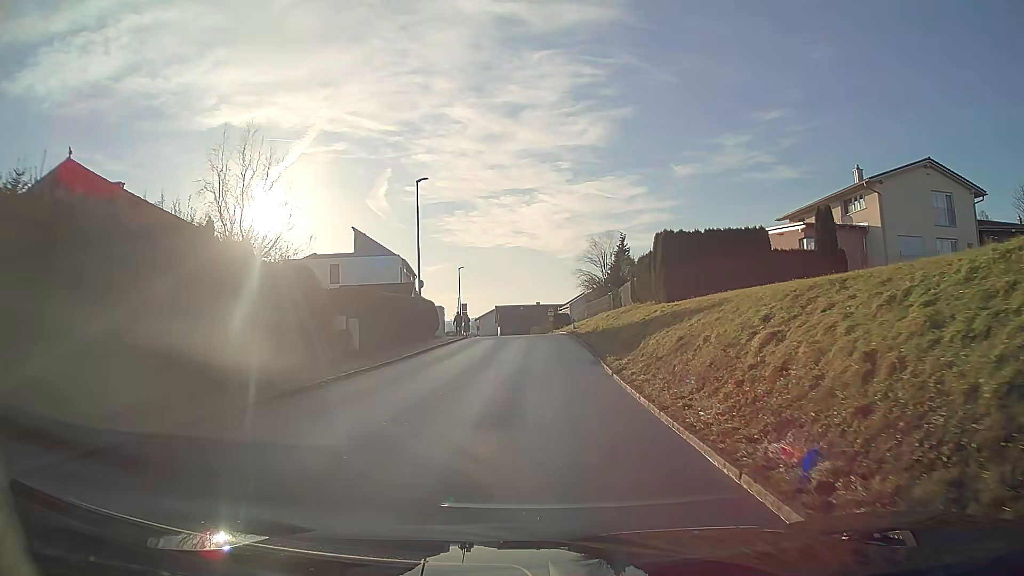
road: tertiary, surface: asphalt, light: Day
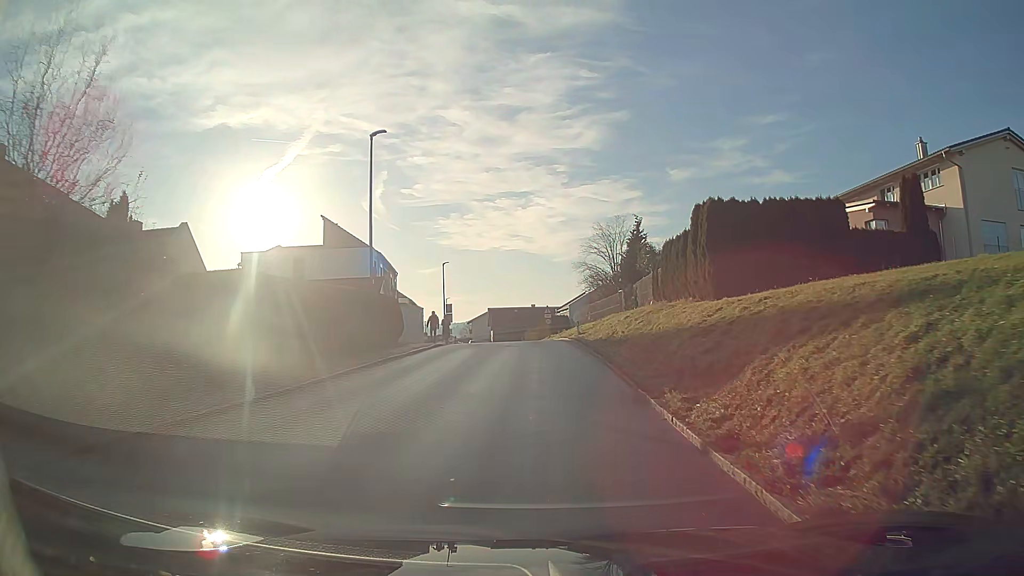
(0.0, +9.1) m; 0°
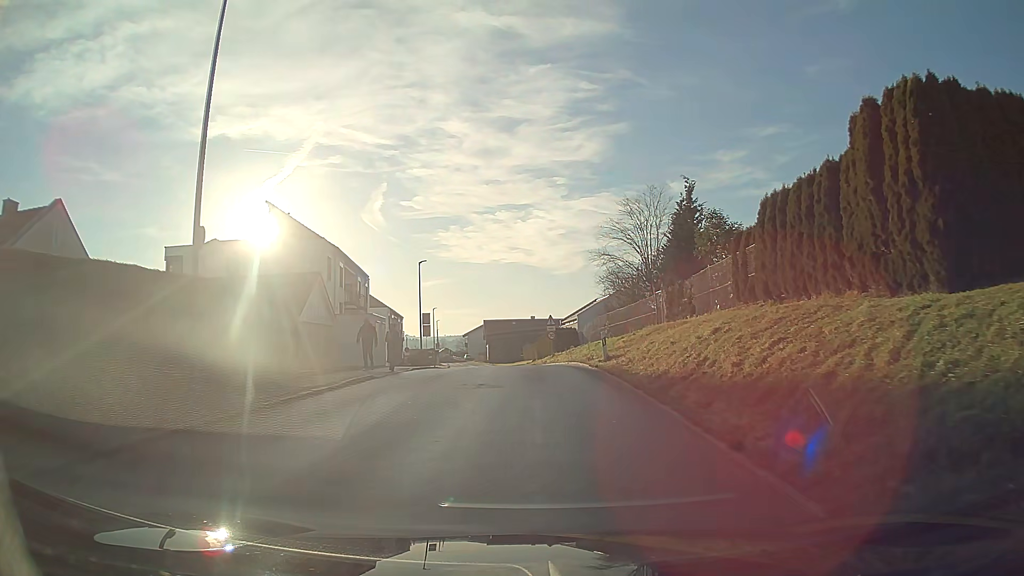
(0.0, +13.3) m; 0°
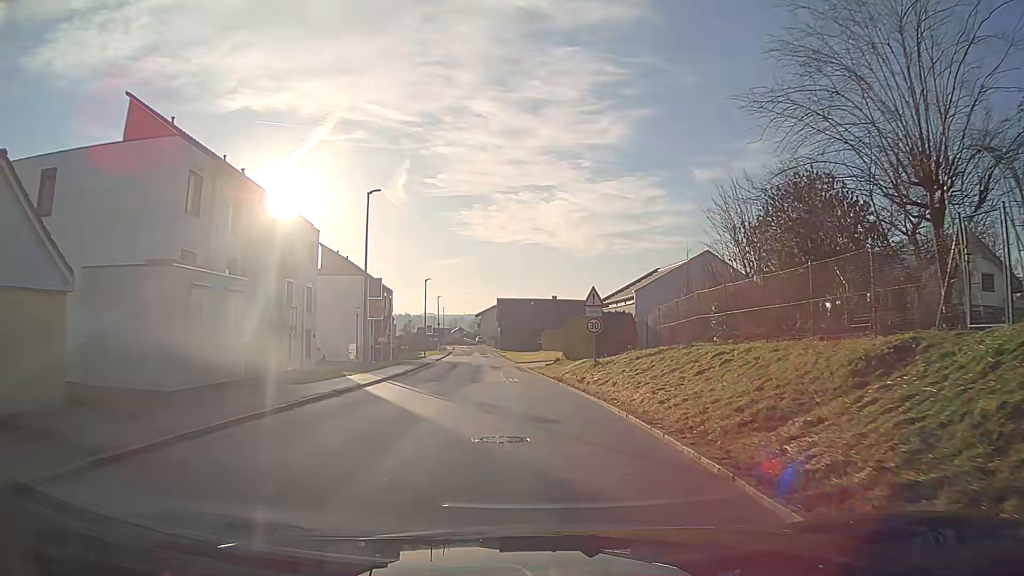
(-0.2, +21.6) m; -2°
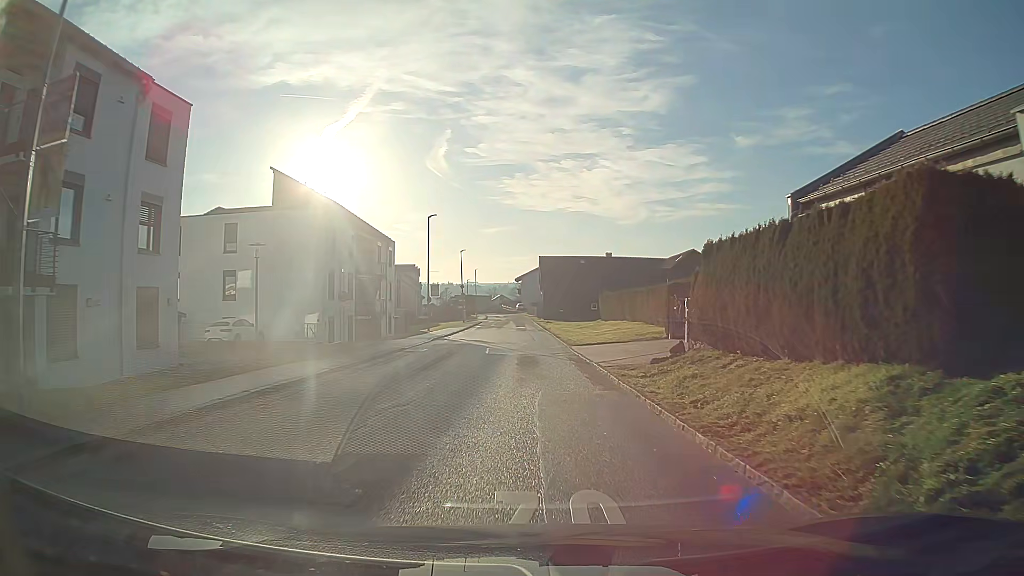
(-0.7, +23.4) m; -3°
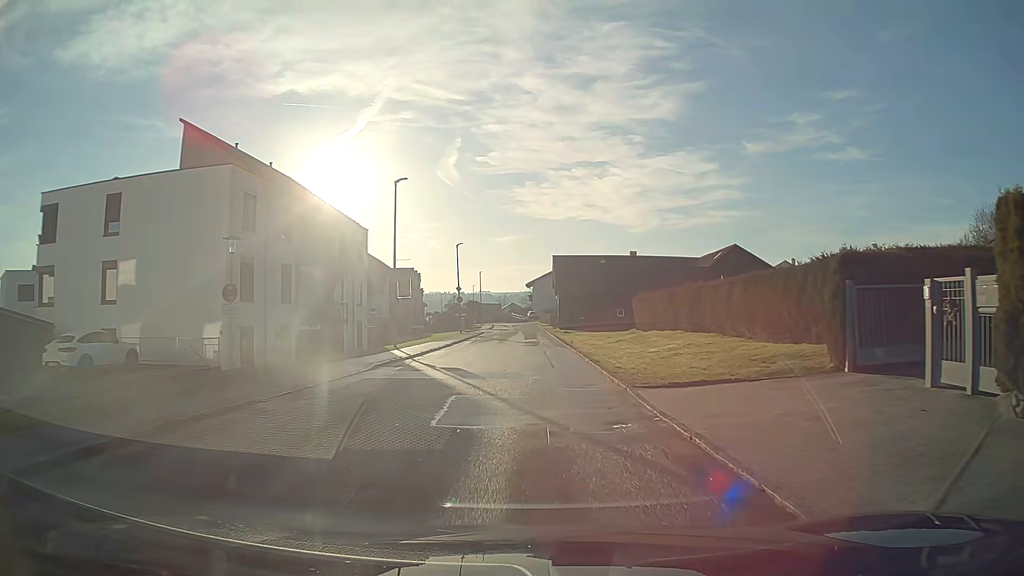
(-0.1, +14.7) m; -1°
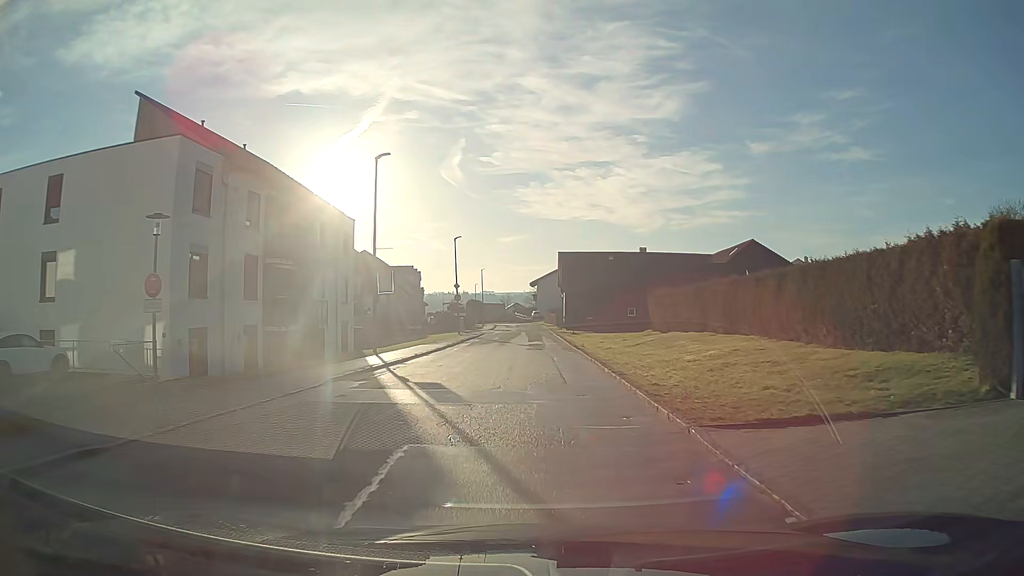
(0.0, +4.9) m; 0°
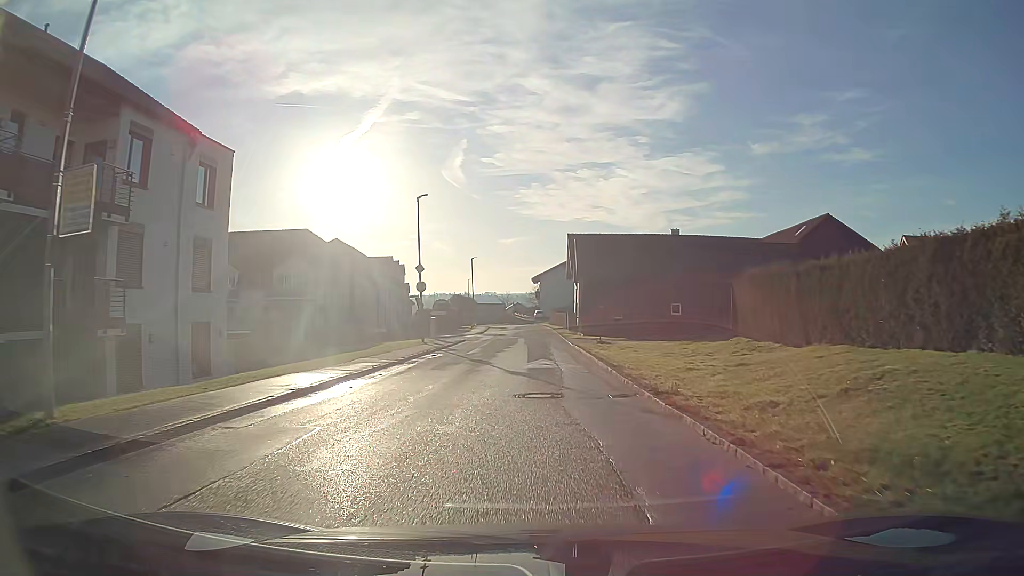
(-0.1, +19.4) m; 0°
(0, +10) (0, +20) (0, +30) (0, +40) (0, +50) (-1, +60) (-1, +70) (-2, +80) (-2, +90) (-3, +100) m
